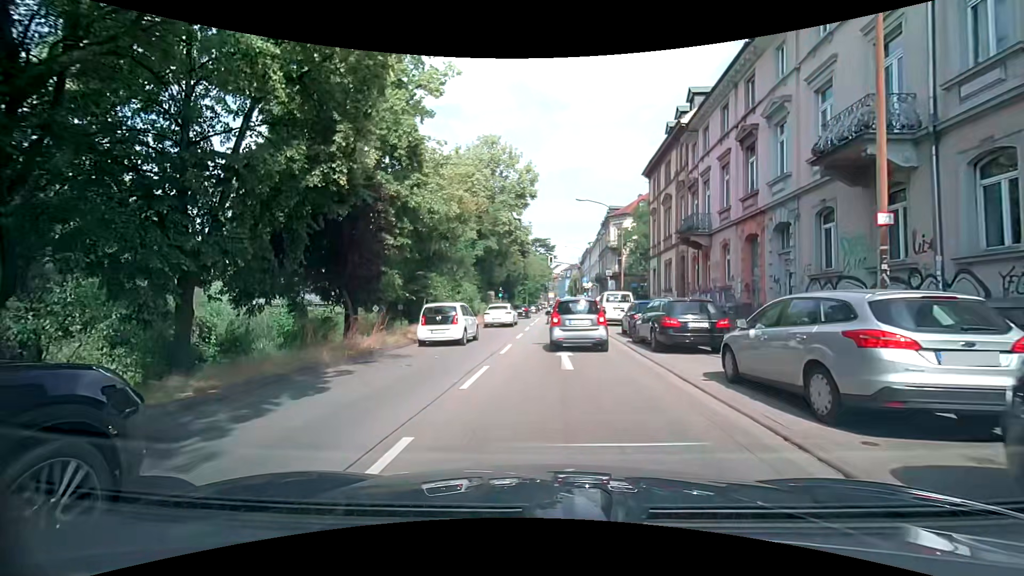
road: primary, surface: asphalt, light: Day
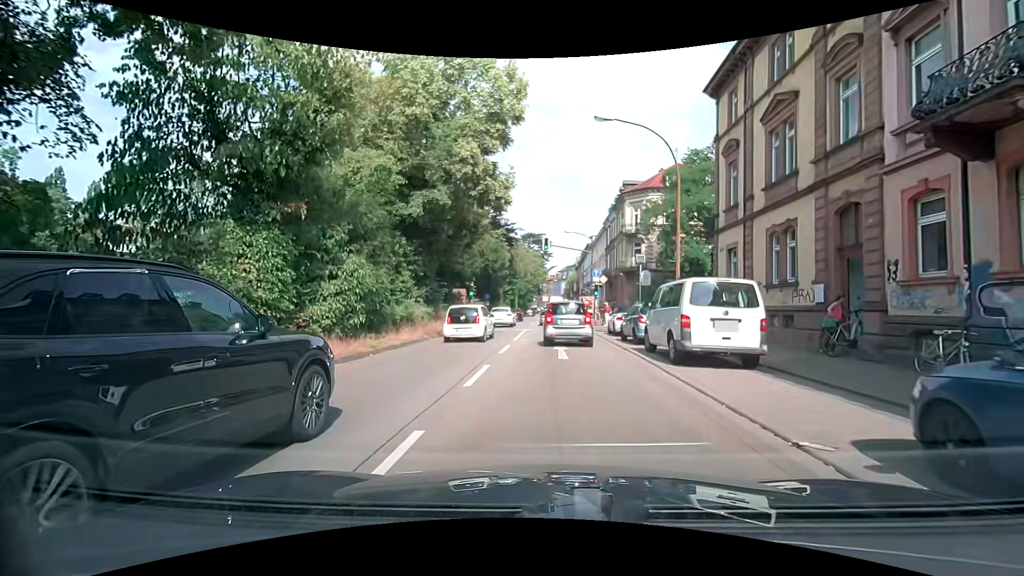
(+0.6, +17.8) m; +2°
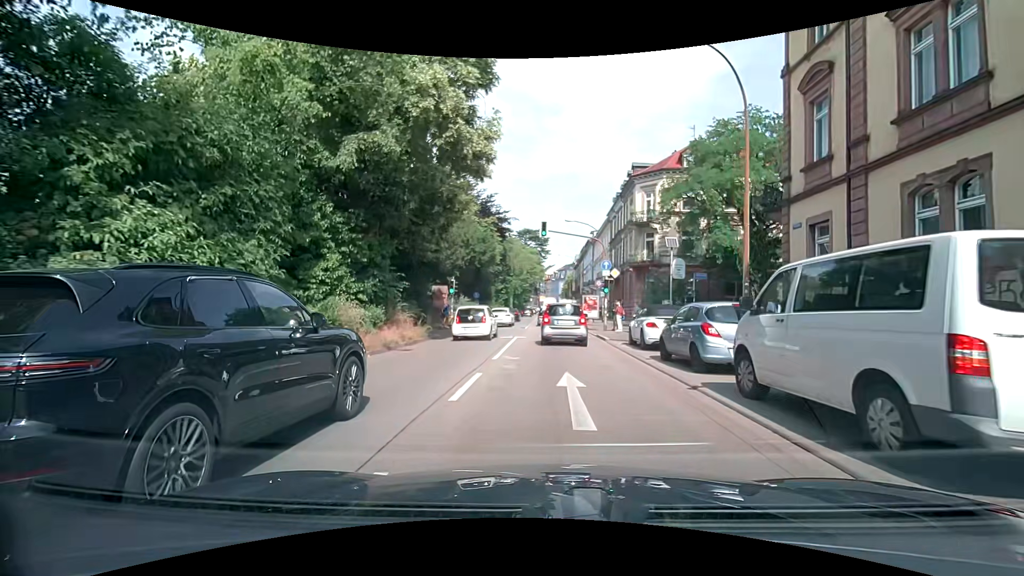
(0.0, +7.3) m; 0°
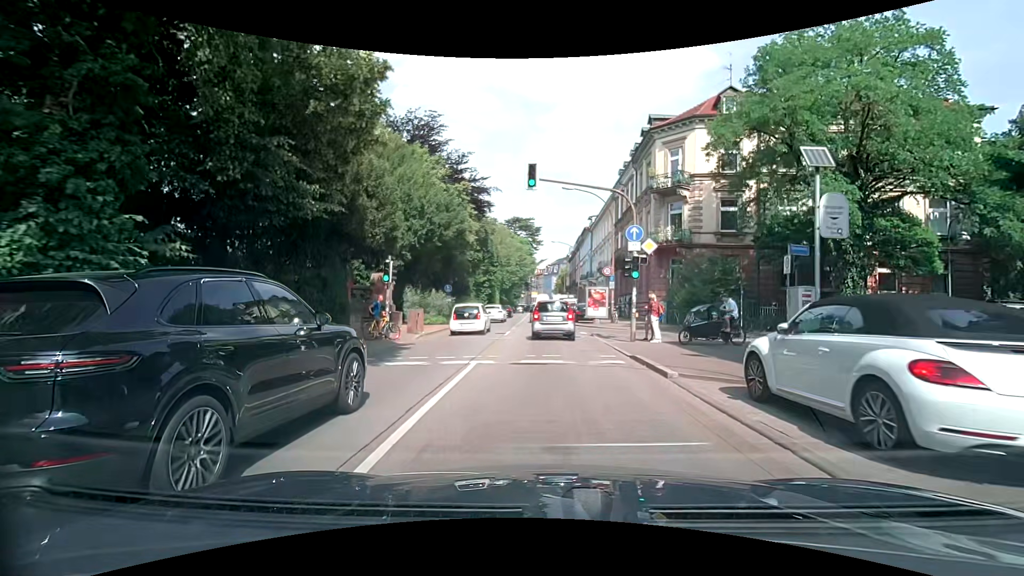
(0.0, +11.7) m; +1°
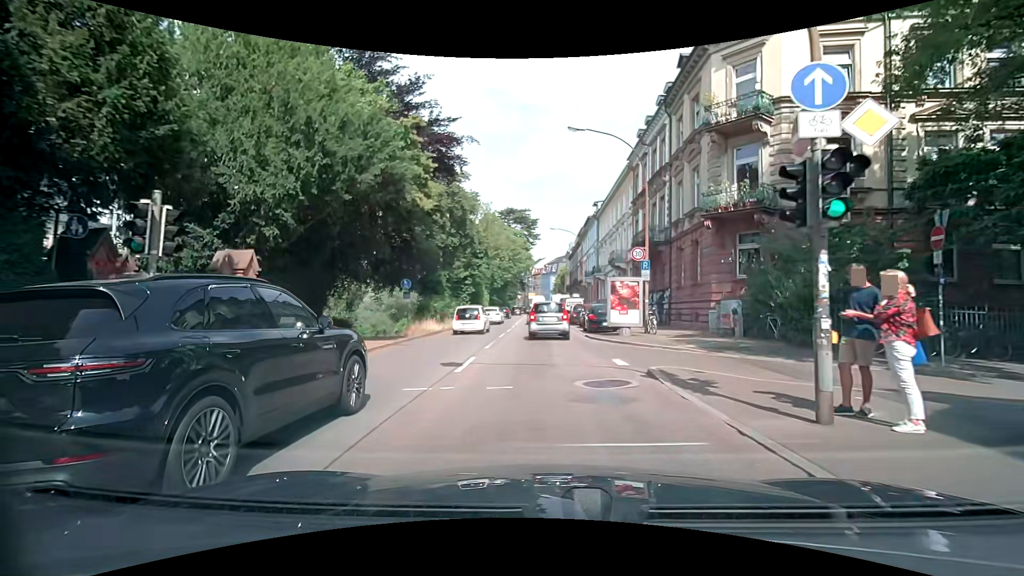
(+0.1, +12.1) m; -1°
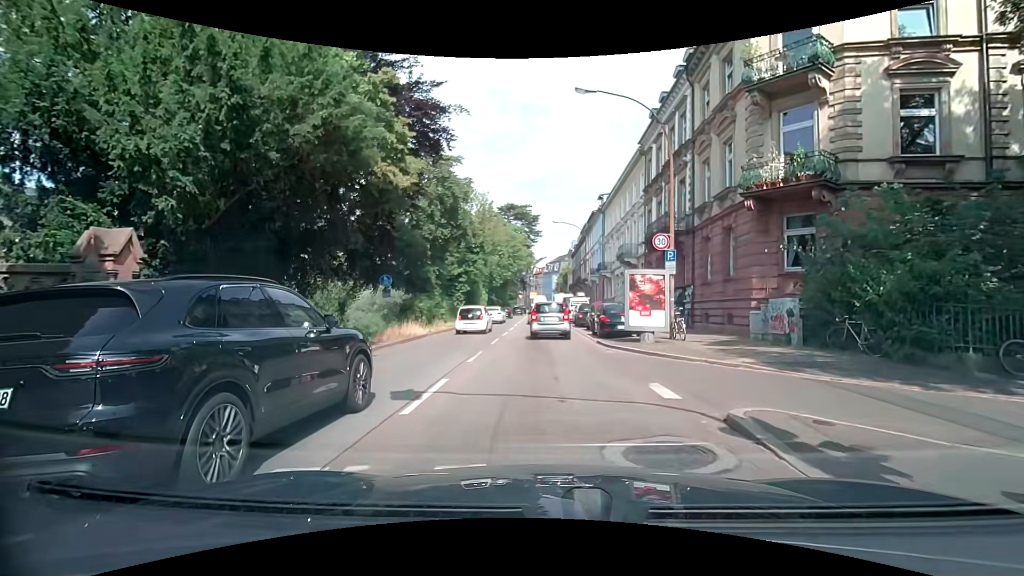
(+0.1, +4.1) m; +2°
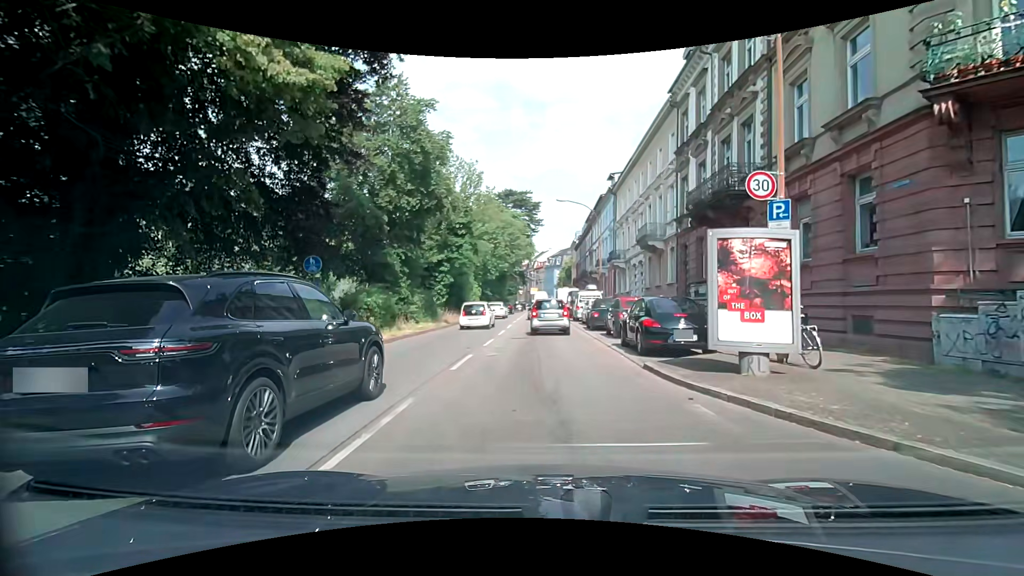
(-0.1, +8.2) m; -1°
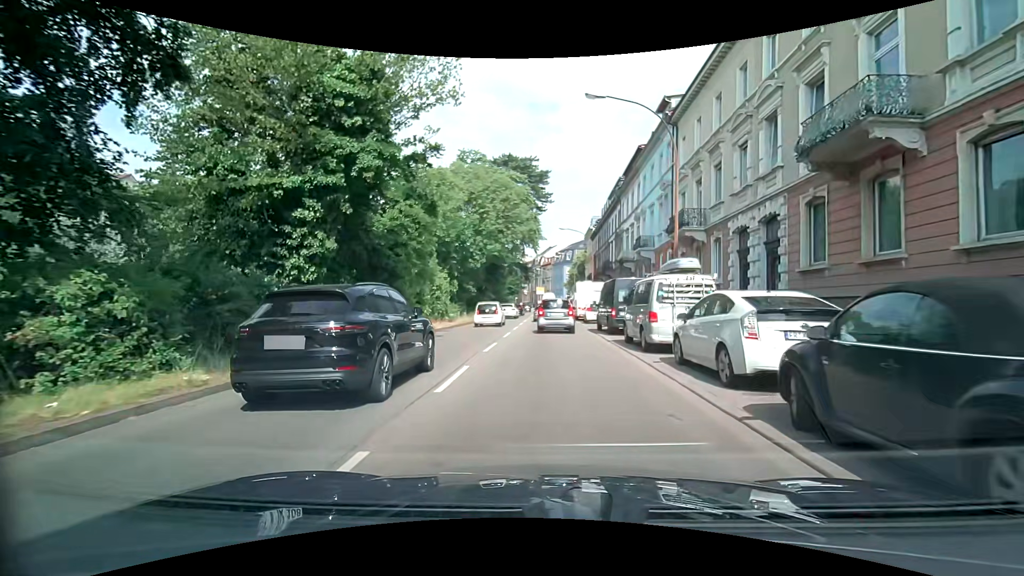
(-0.4, +20.4) m; -2°
(0, +10) (0, +20) (+1, +30) (+1, +40) (+1, +50) (+2, +60) (+2, +70) (+3, +80) (+3, +90) (+3, +100) m
